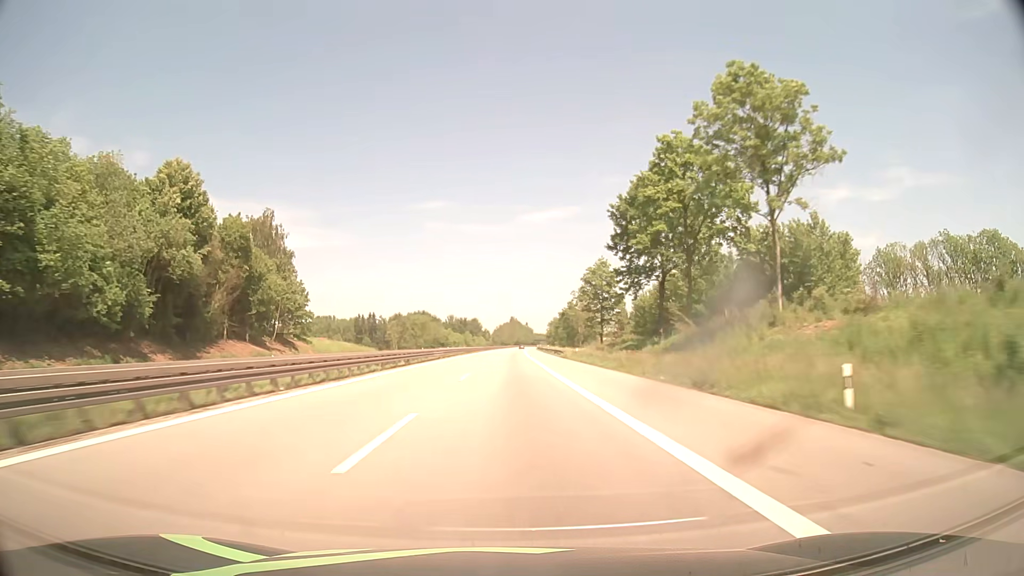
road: motorway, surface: asphalt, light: Day
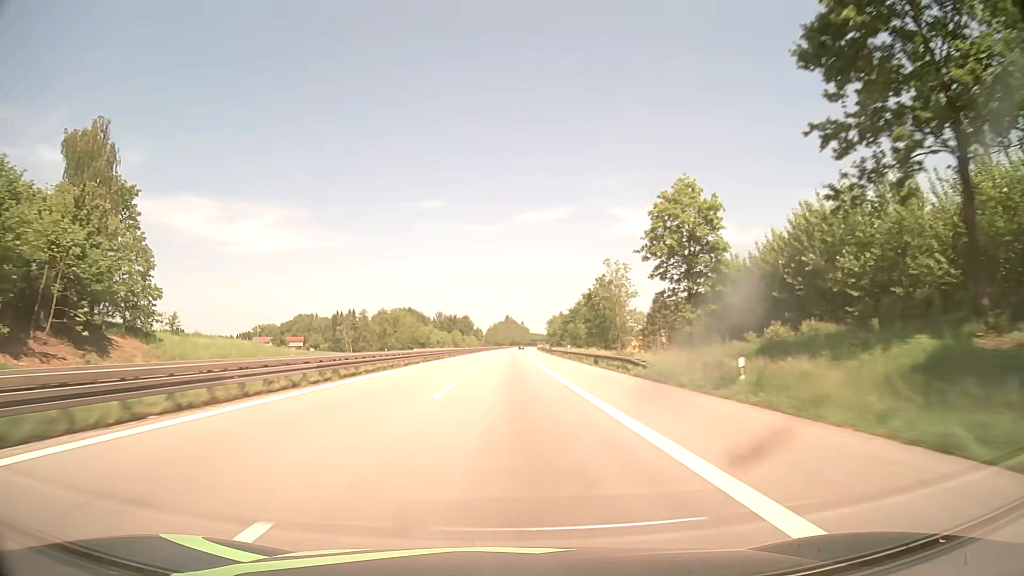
(+0.2, +44.3) m; 0°
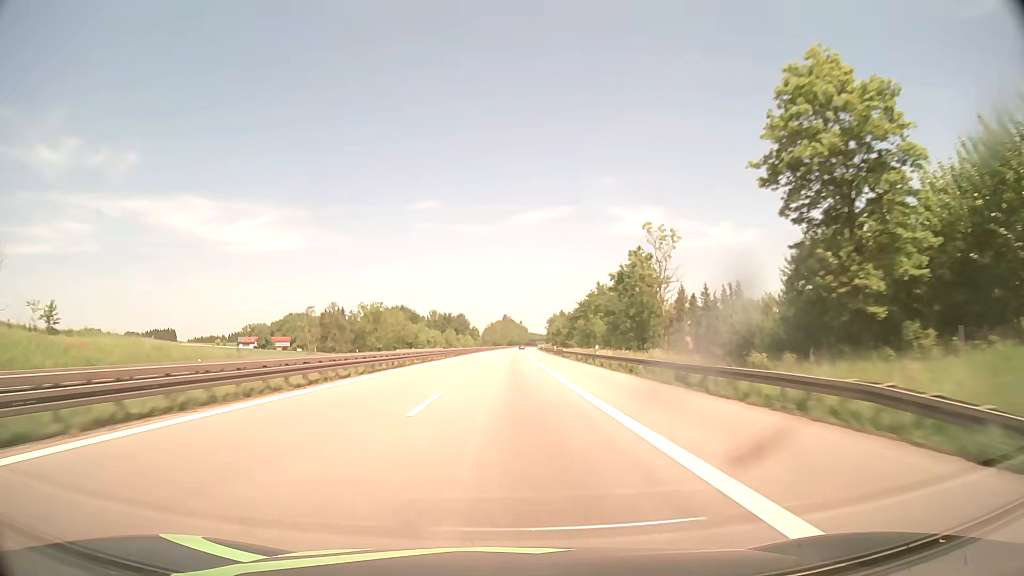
(+0.1, +22.1) m; 0°
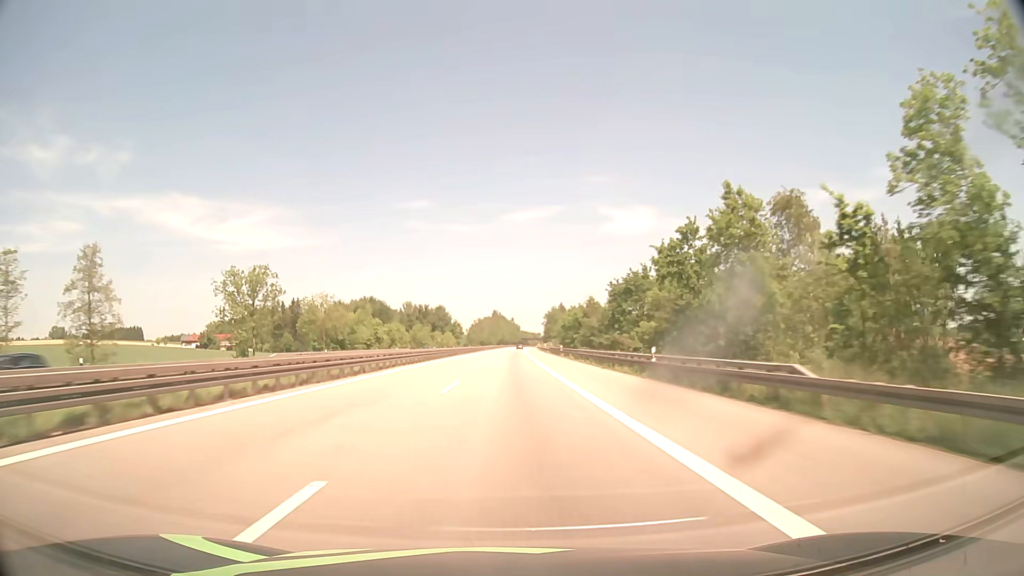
(+0.4, +66.5) m; +1°
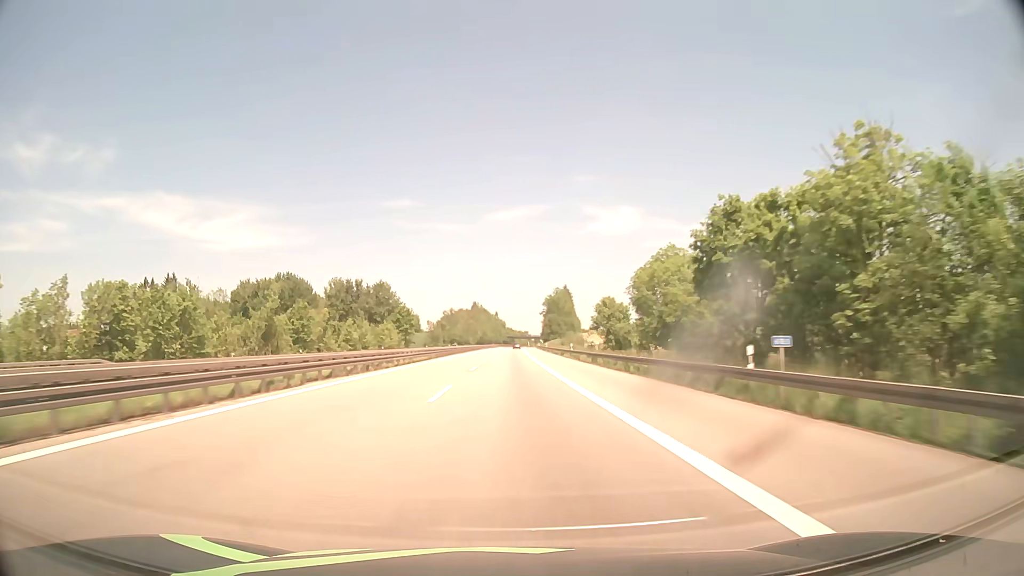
(+1.1, +111.0) m; +1°
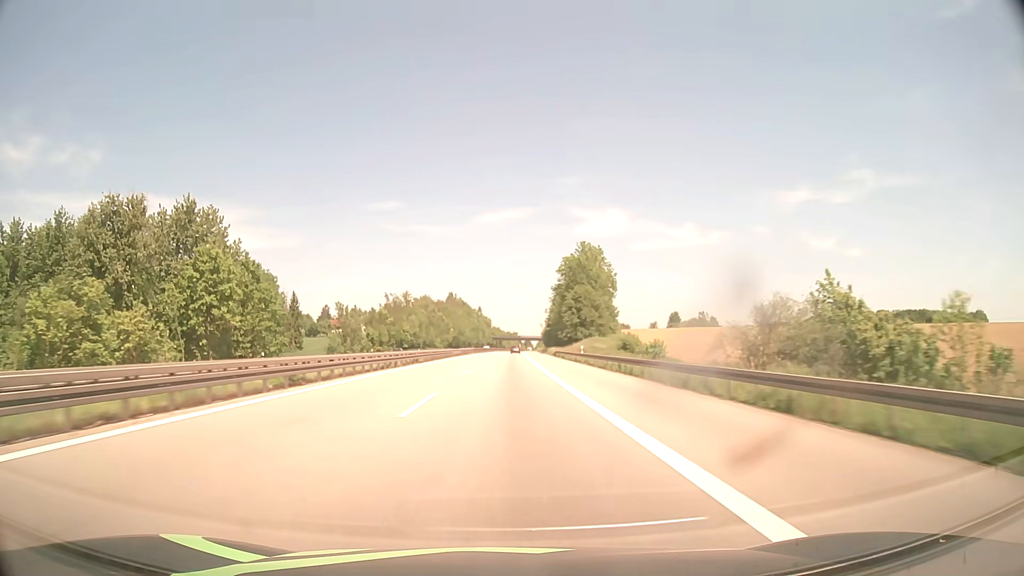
(+1.2, +111.3) m; +1°
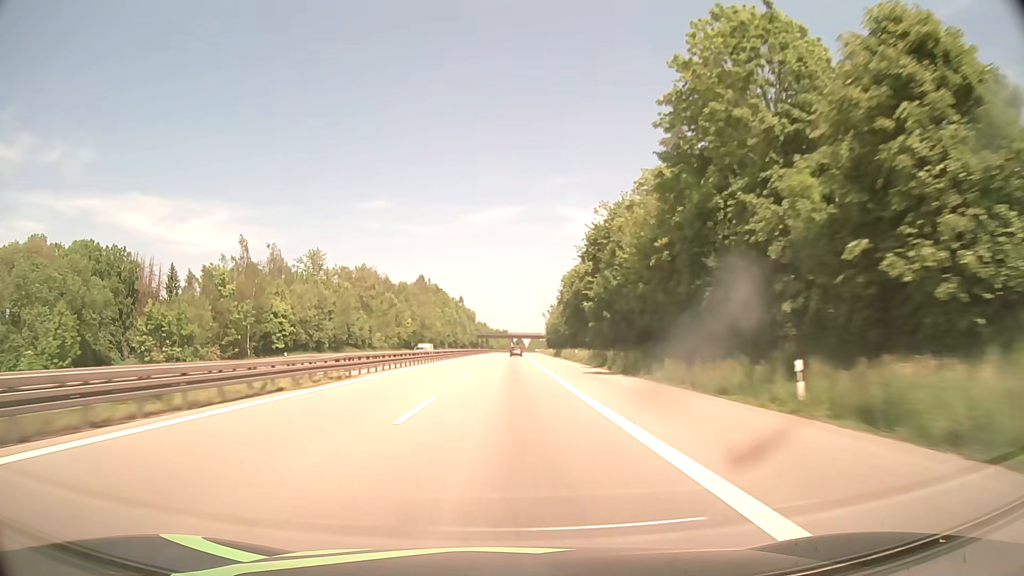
(+0.7, +91.7) m; +1°
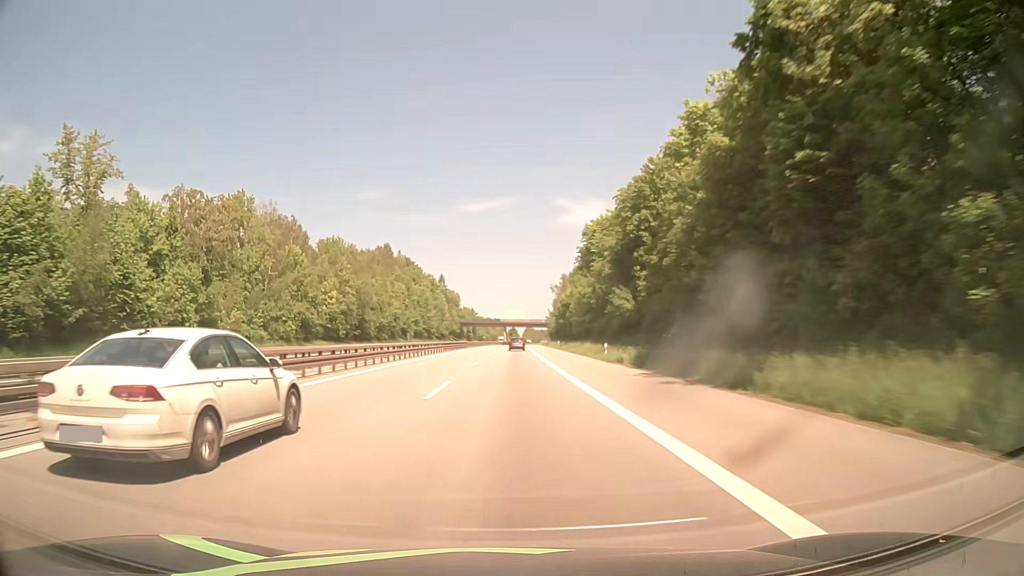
(+0.5, +68.7) m; +1°
(0, +10) (0, +20) (0, +30) (0, +40) (0, +50) (0, +60) (-1, +70) (-1, +80) (-1, +90) (-1, +100) m
